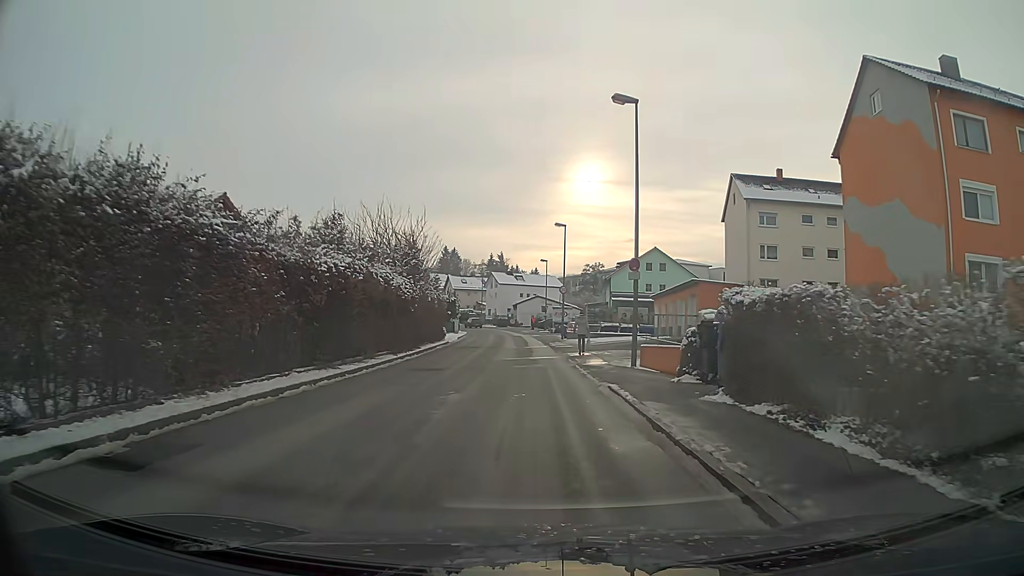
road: unclassified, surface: asphalt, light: Day
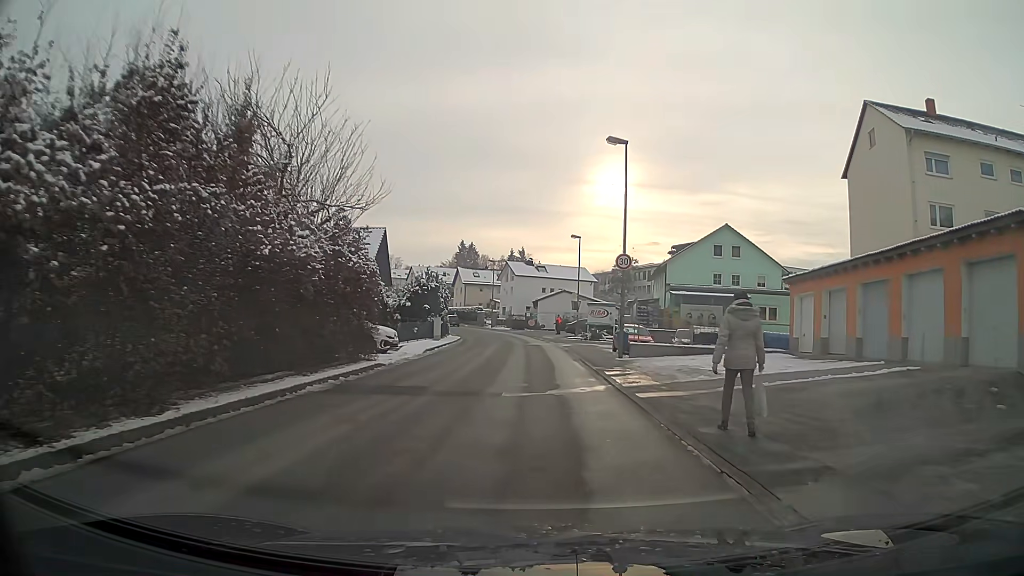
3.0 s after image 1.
(-0.4, +23.1) m; -2°
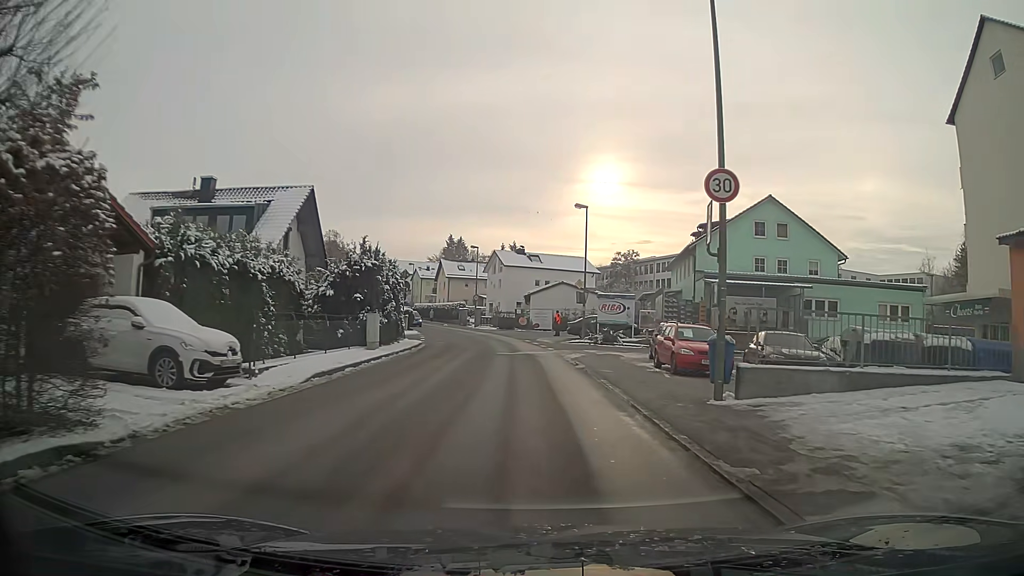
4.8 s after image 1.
(0.0, +13.8) m; +1°
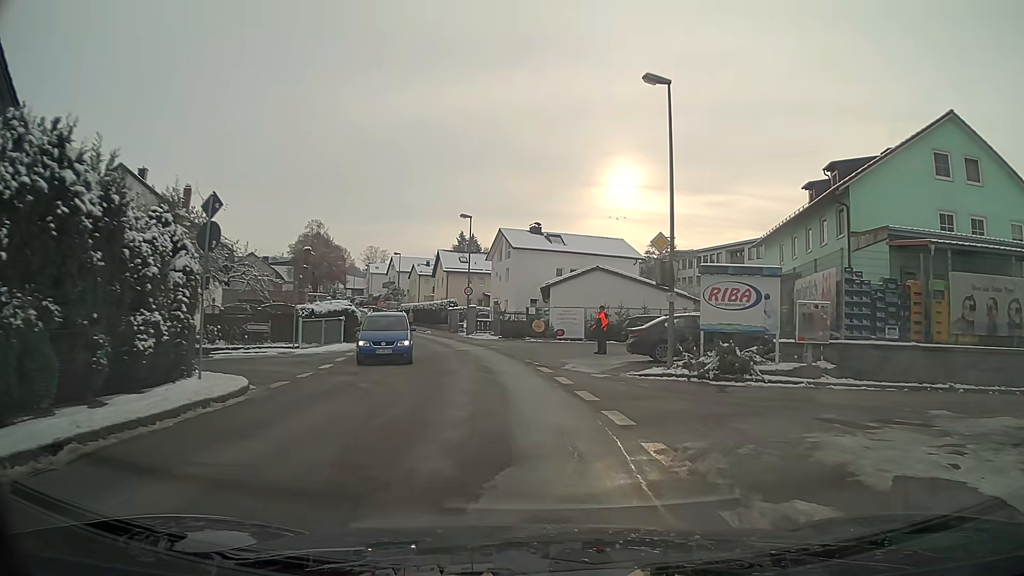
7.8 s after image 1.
(-0.3, +22.6) m; -2°
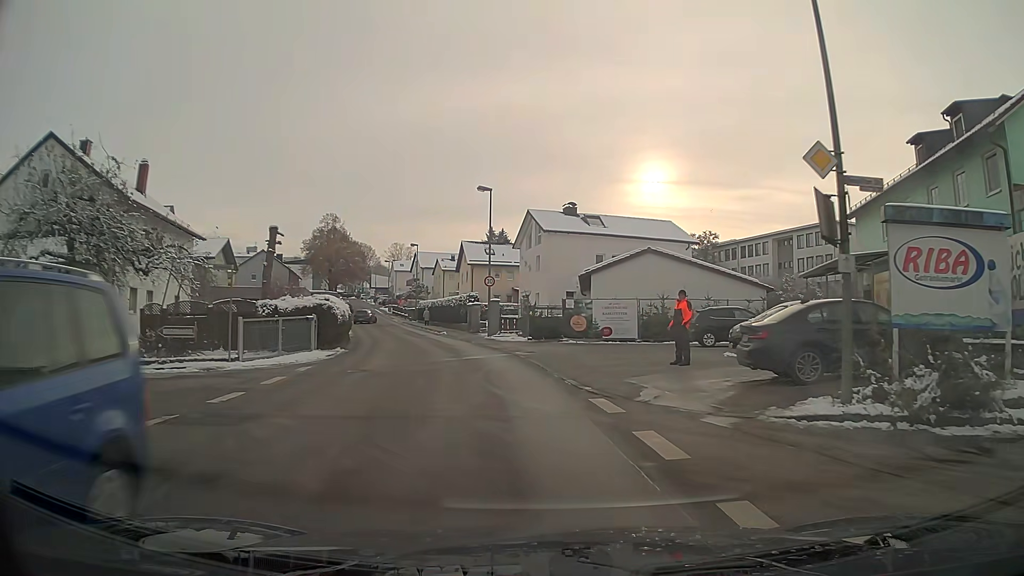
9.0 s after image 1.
(-0.2, +8.9) m; -3°
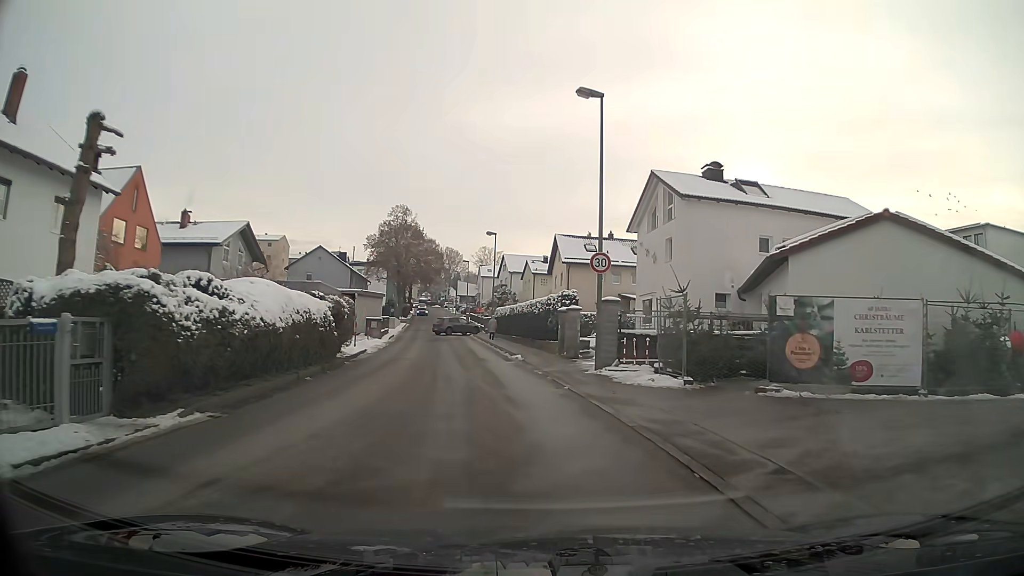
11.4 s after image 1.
(-1.3, +17.6) m; -8°
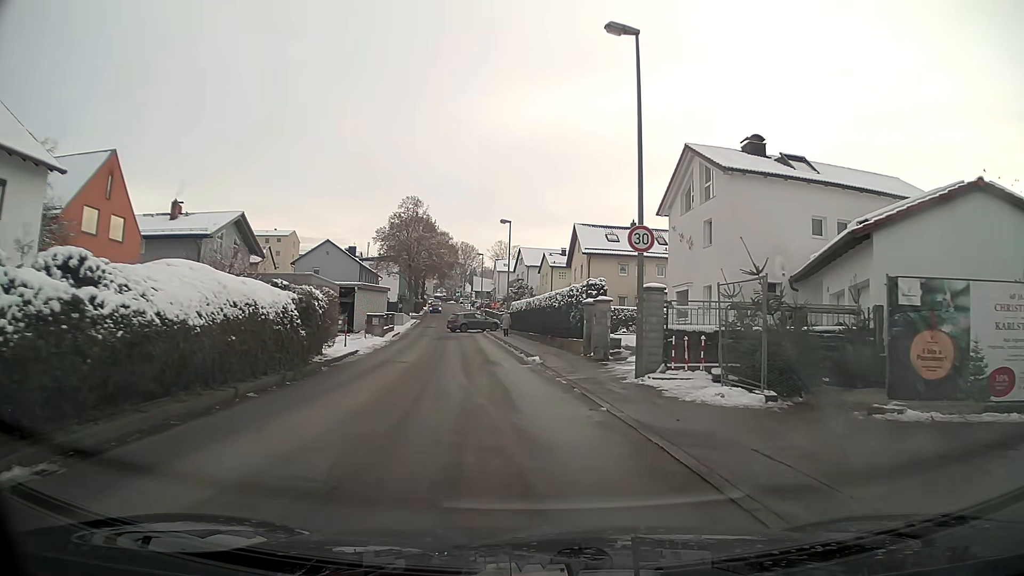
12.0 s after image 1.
(-0.1, +4.3) m; -2°
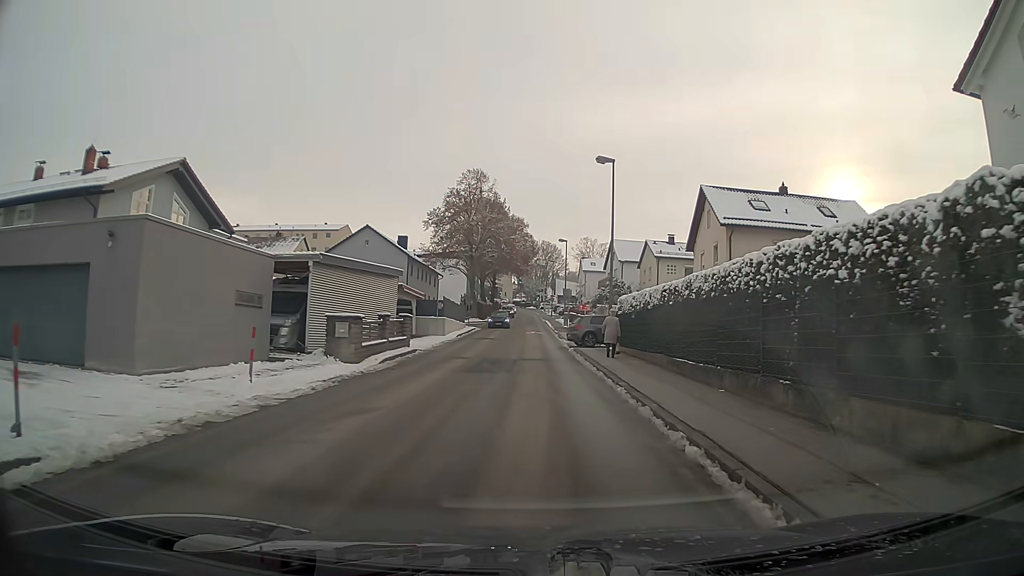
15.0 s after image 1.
(-1.4, +20.9) m; -6°
(0, +10) (0, +20) (0, +30) (0, +40) (0, +50) (0, +60) (0, +70) (-1, +80) (-1, +90) (-1, +100) m
